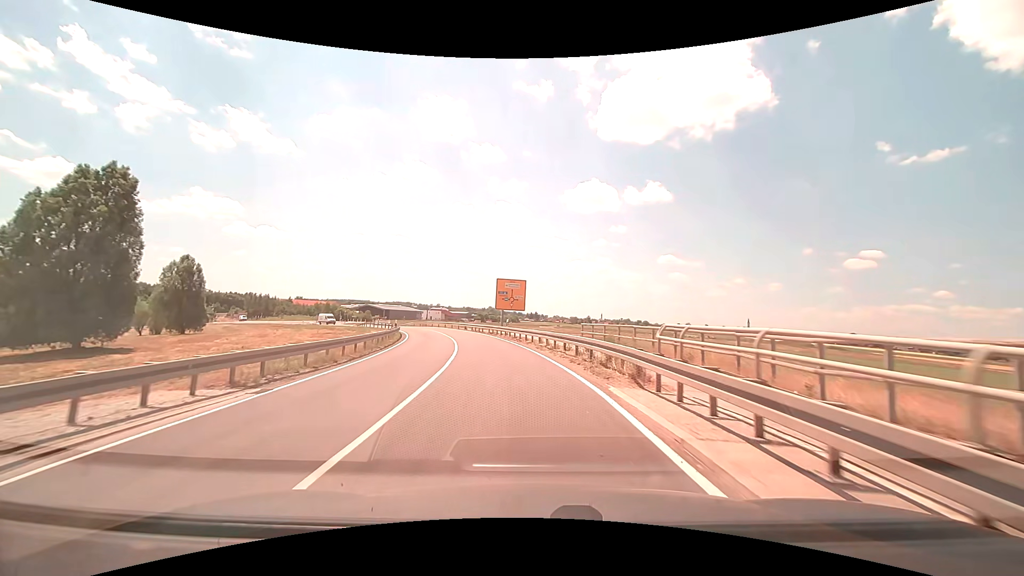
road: tertiary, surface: asphalt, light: Day
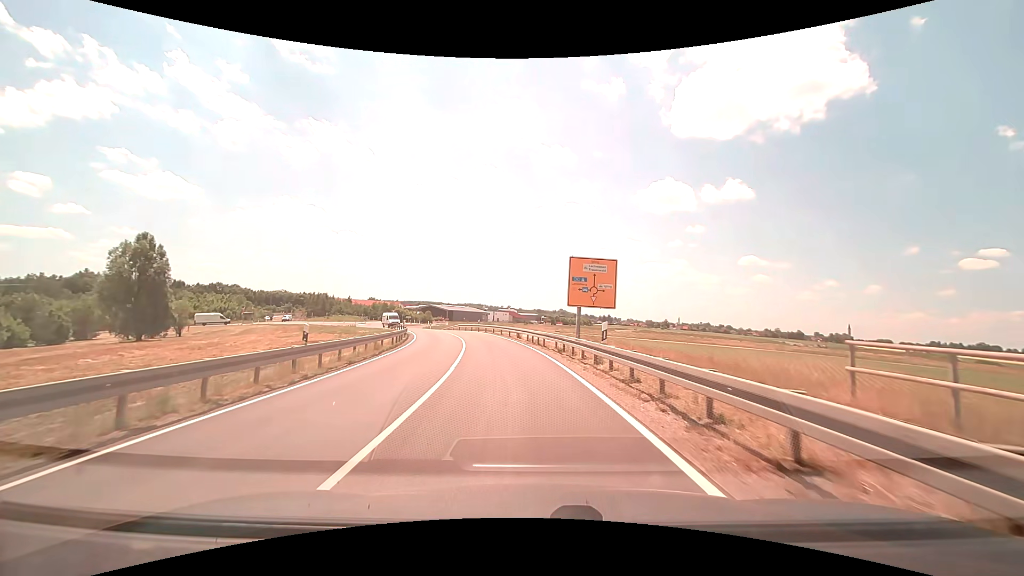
(-1.6, +22.5) m; -8°
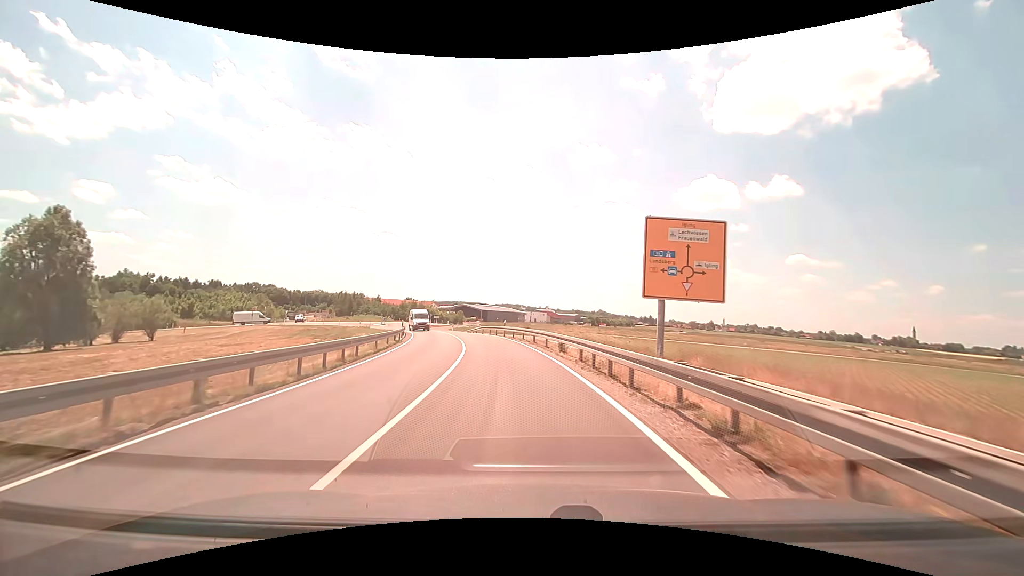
(-0.5, +14.7) m; -4°
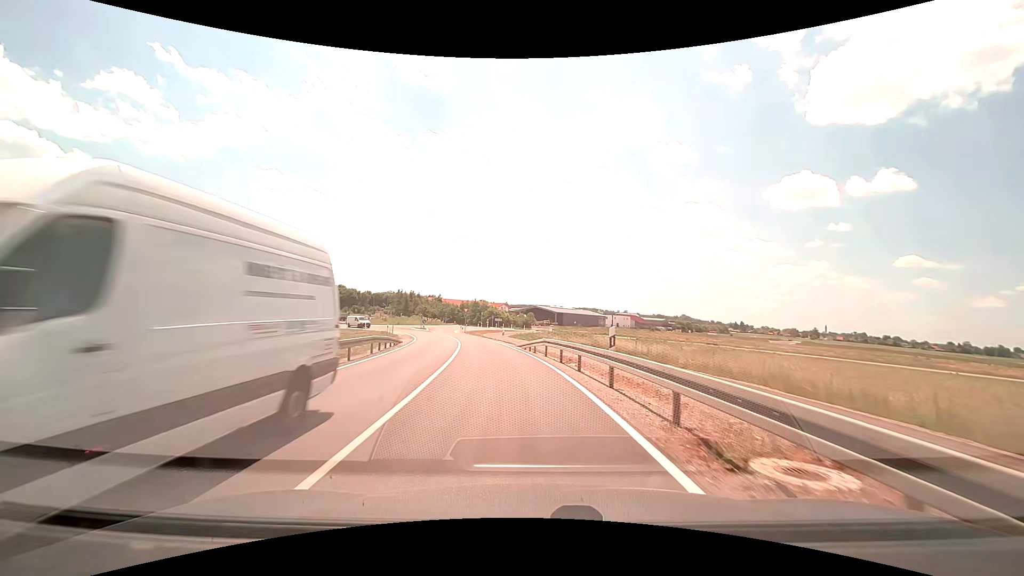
(-2.2, +28.7) m; -9°
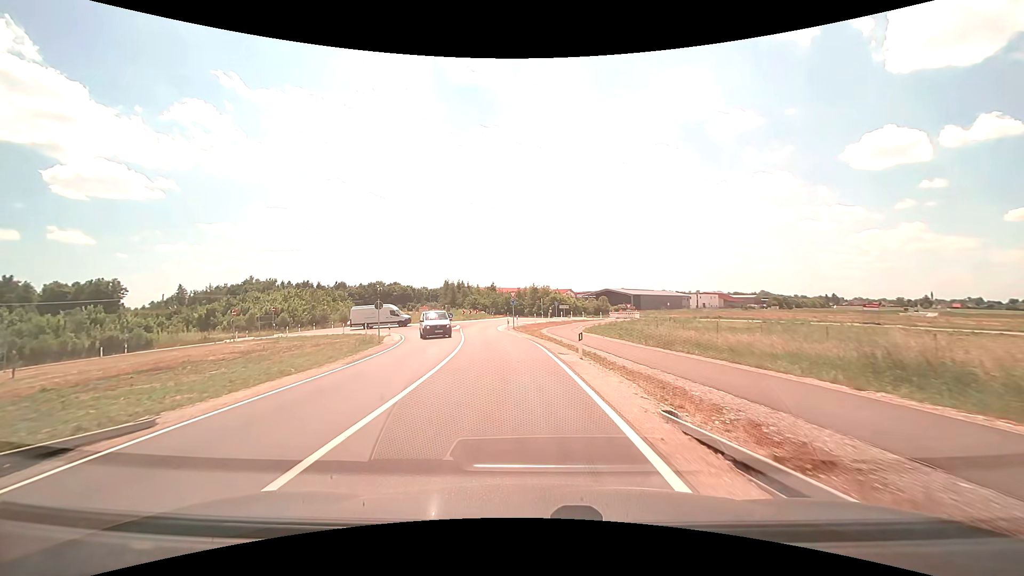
(-1.9, +27.9) m; -7°
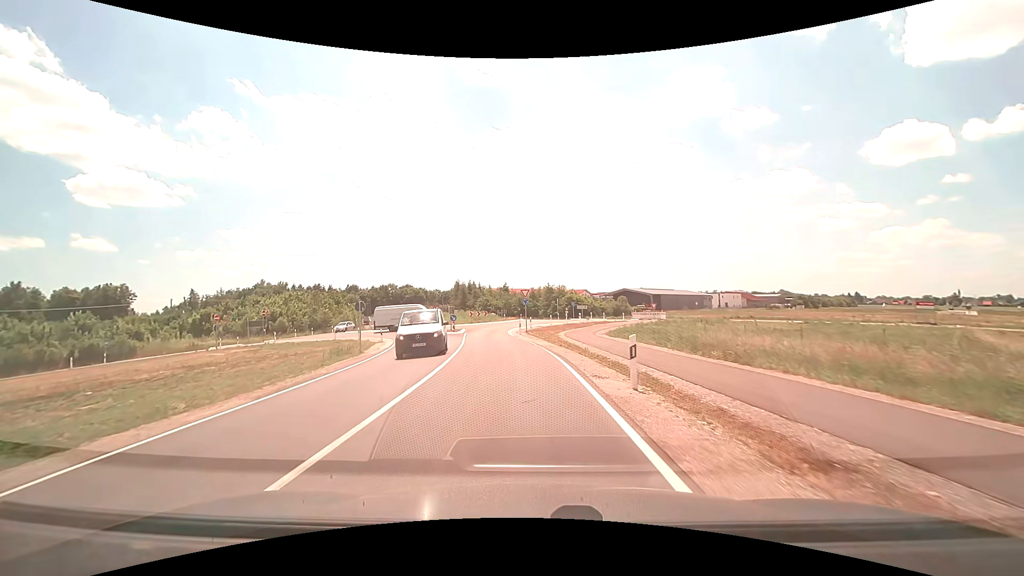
(-0.1, +6.6) m; -2°
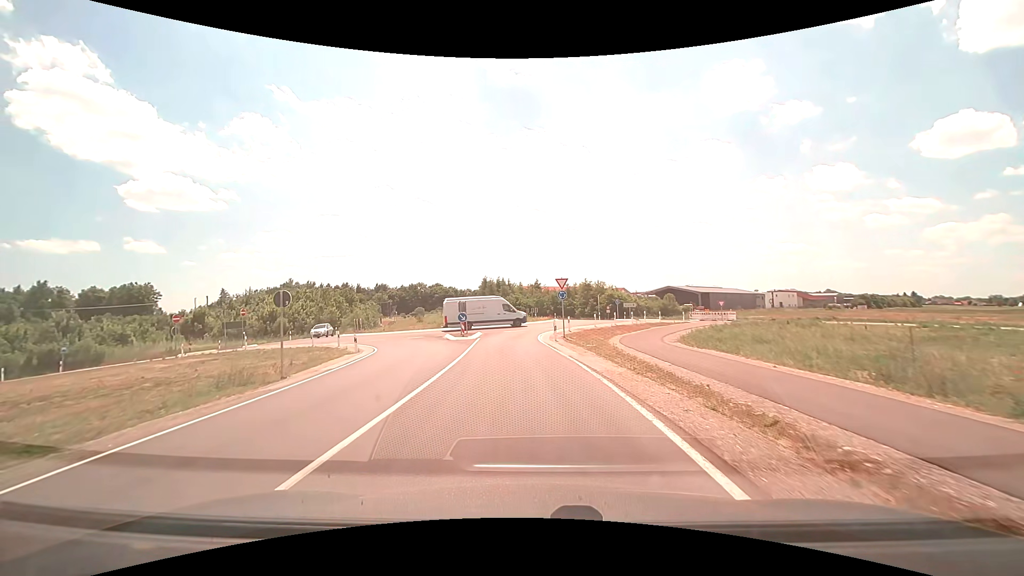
(-0.4, +12.3) m; -4°
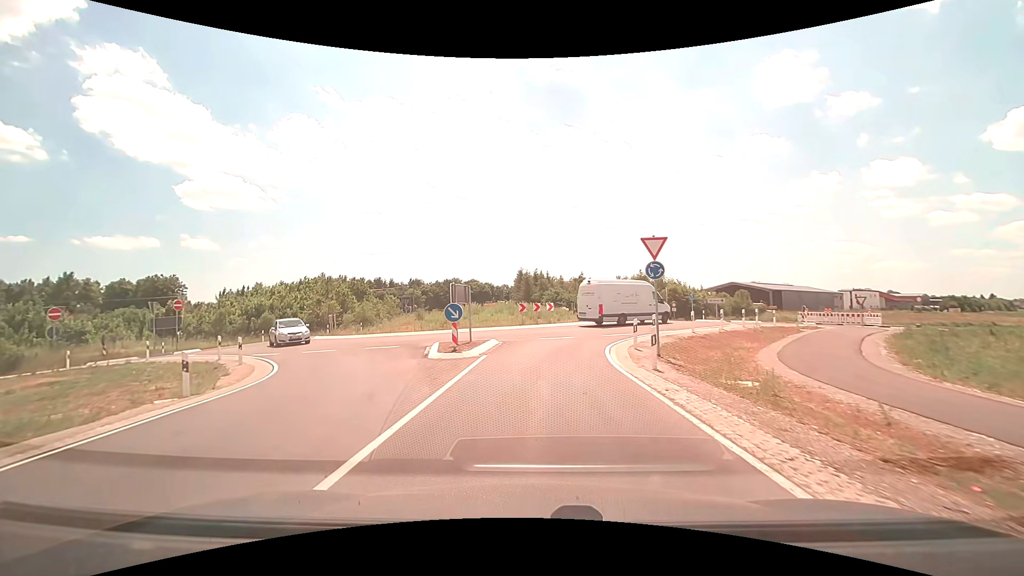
(-0.6, +15.9) m; -5°
(0, +10) (0, +20) (+4, +29) (+8, +38) (+8, +48) (+2, +56) (-4, +64) (-8, +73) (-9, +83) (-11, +93) m
